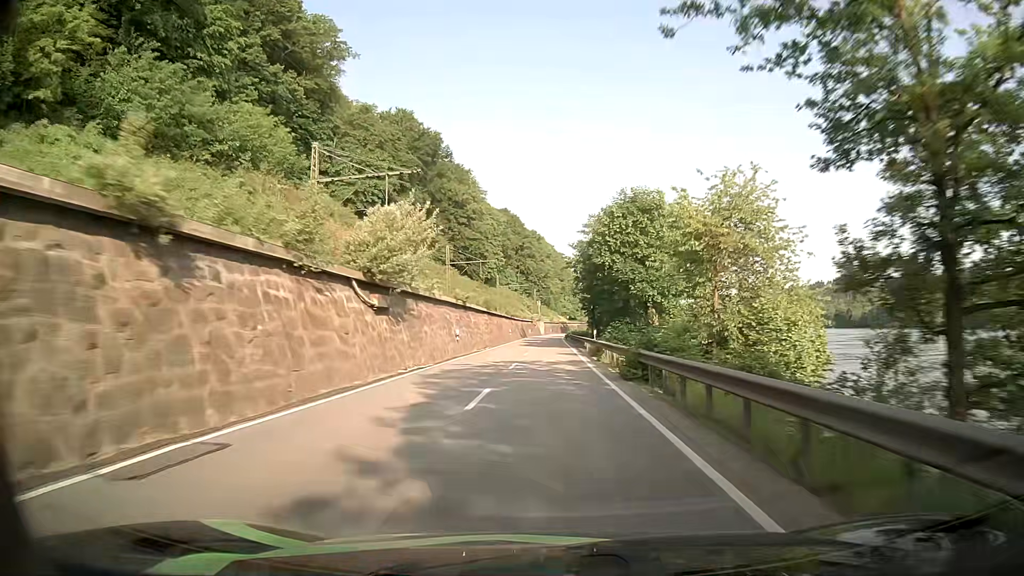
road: primary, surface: asphalt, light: Day
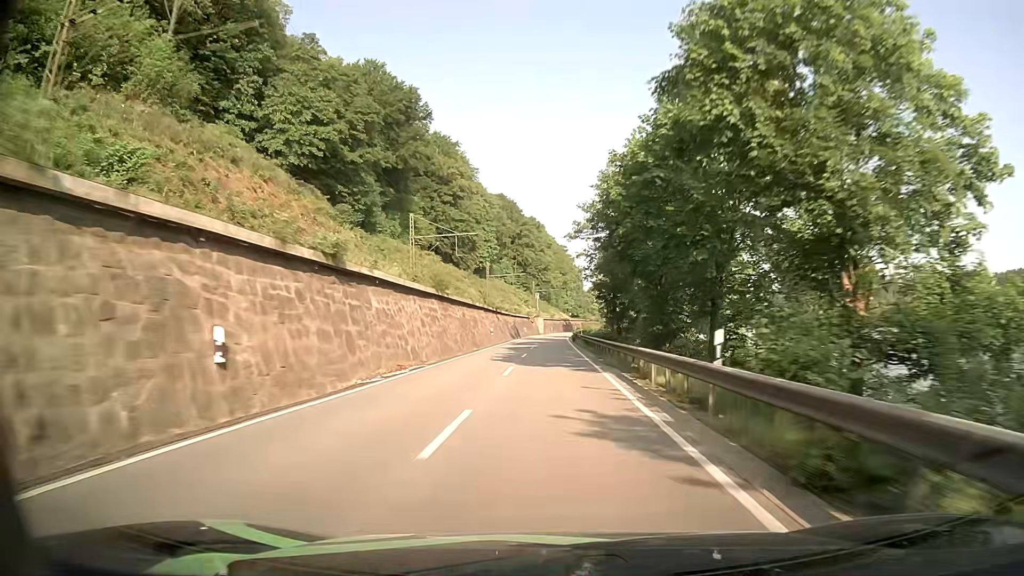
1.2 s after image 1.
(-0.1, +28.1) m; -1°
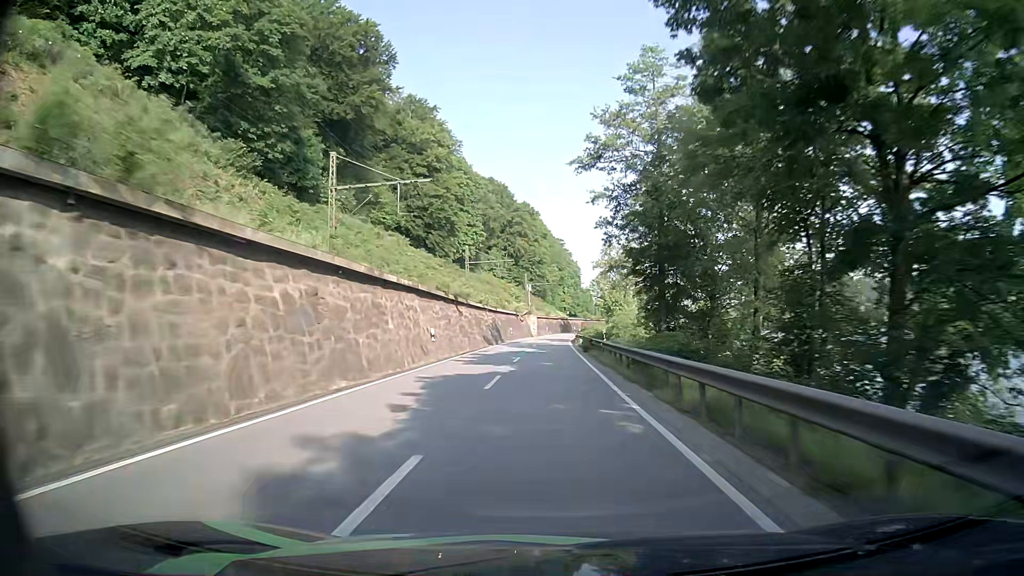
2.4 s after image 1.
(+0.4, +27.9) m; +1°
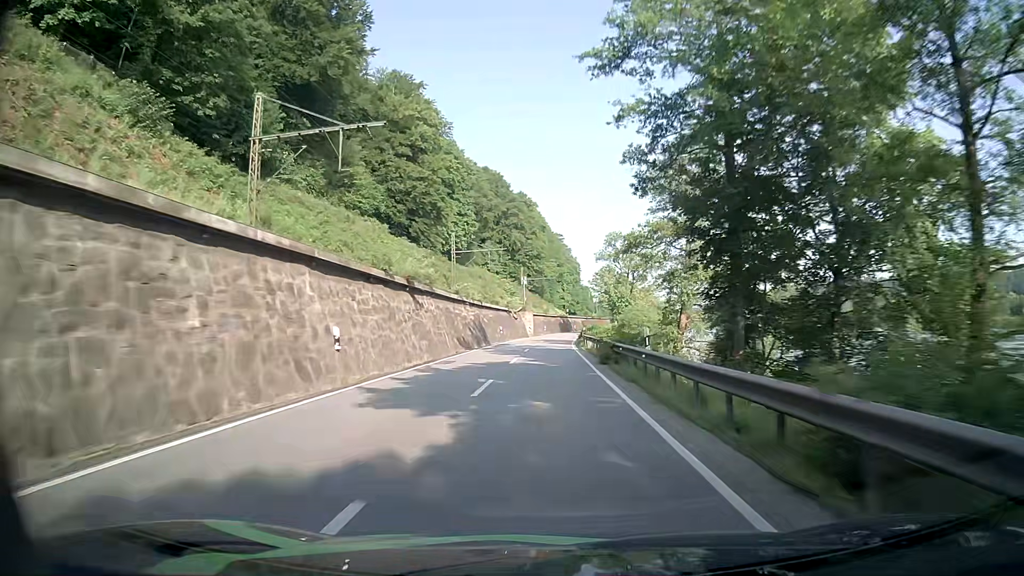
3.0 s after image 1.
(0.0, +13.8) m; 0°
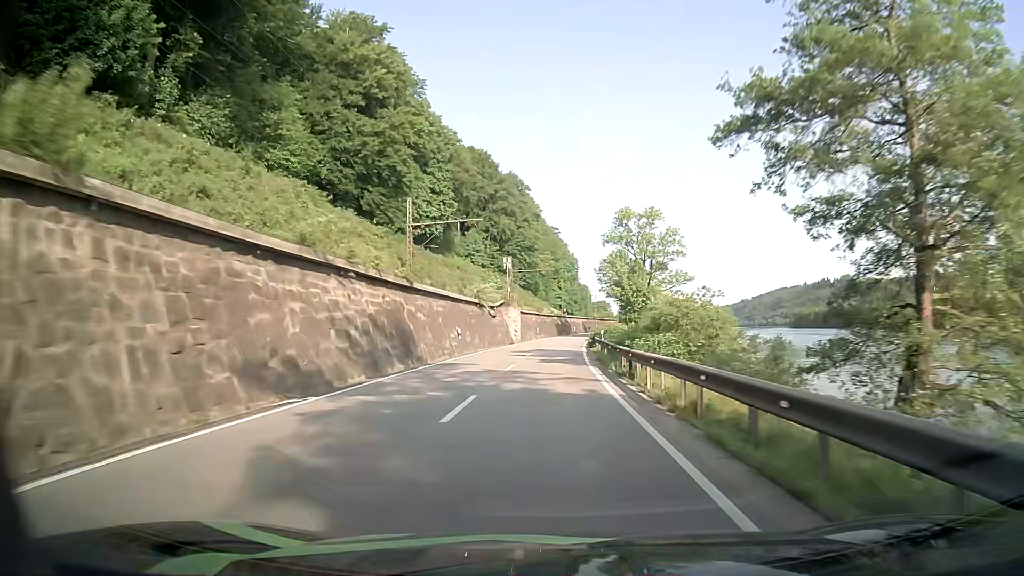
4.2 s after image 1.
(+0.2, +27.4) m; +1°
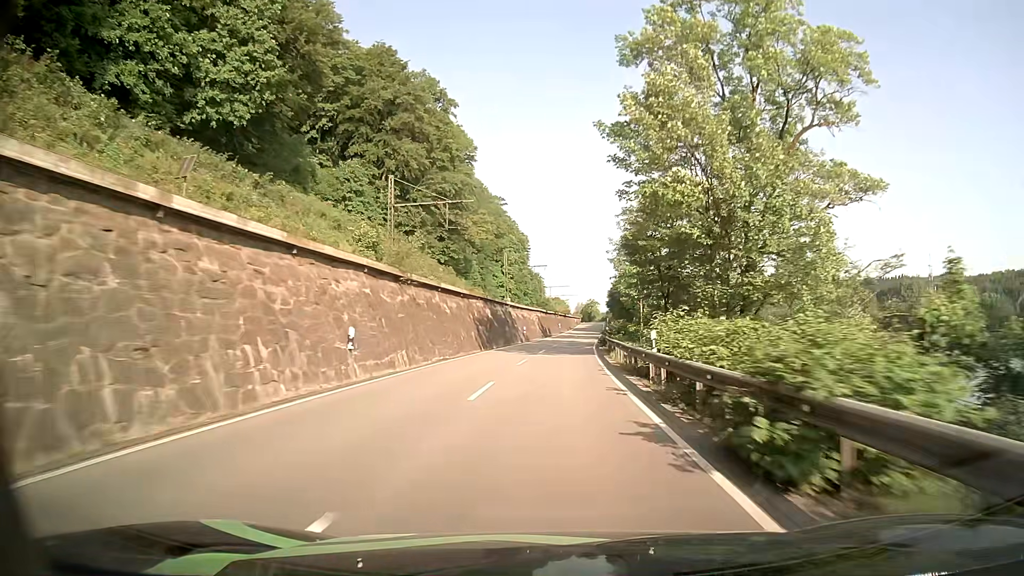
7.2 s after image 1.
(+1.4, +68.6) m; +4°
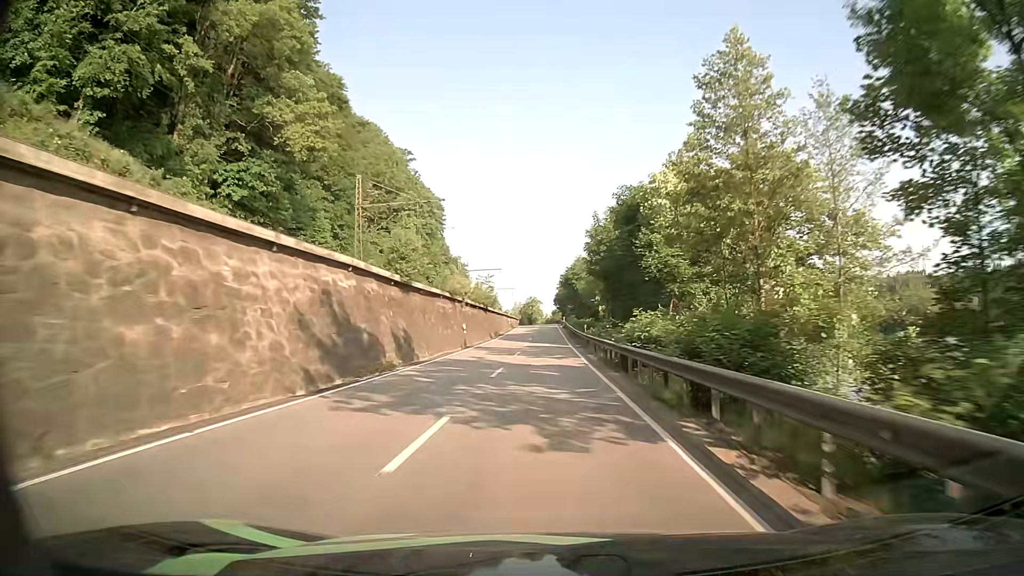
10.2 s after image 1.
(+3.0, +66.0) m; +5°
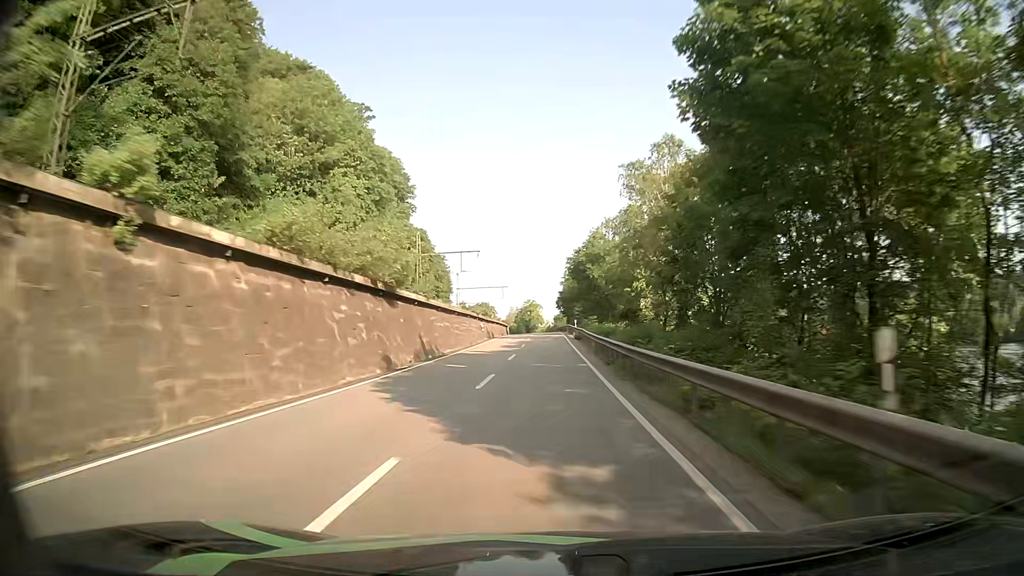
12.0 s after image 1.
(0.0, +39.5) m; 0°
(0, +10) (0, +20) (0, +30) (0, +40) (0, +50) (0, +60) (0, +70) (0, +80) (0, +90) (0, +100) m
